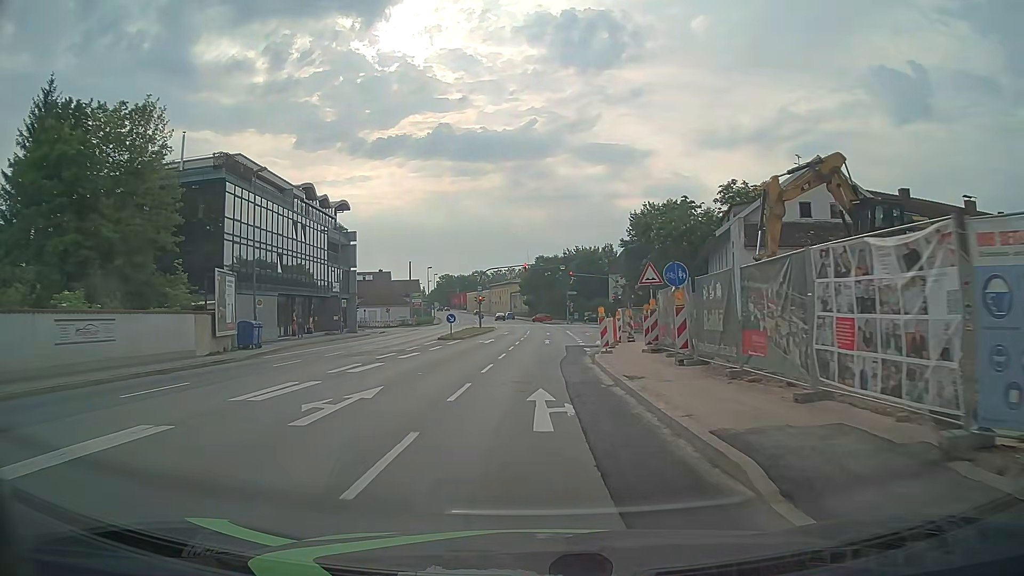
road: primary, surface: asphalt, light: Day
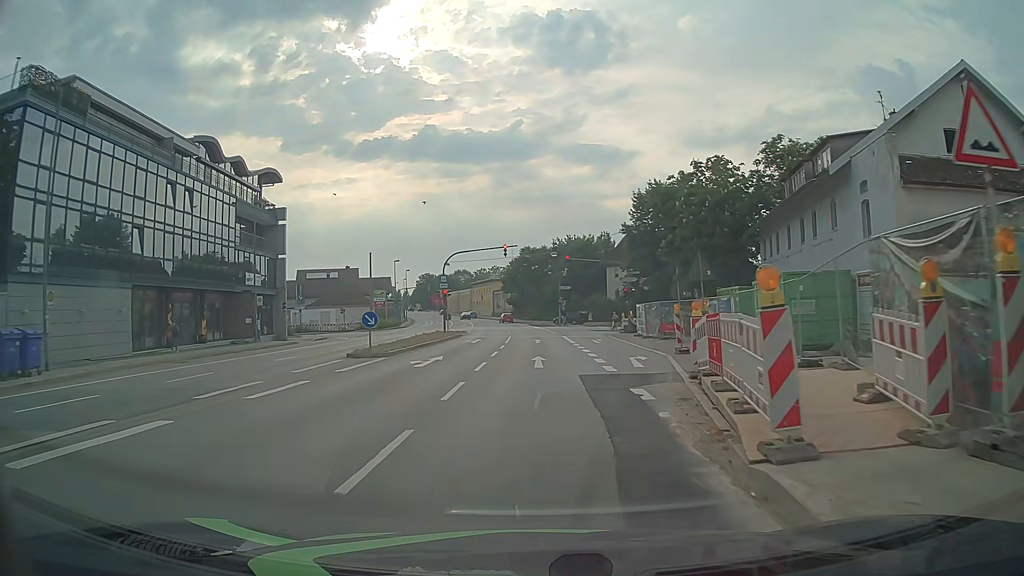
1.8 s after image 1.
(+0.4, +17.7) m; +3°
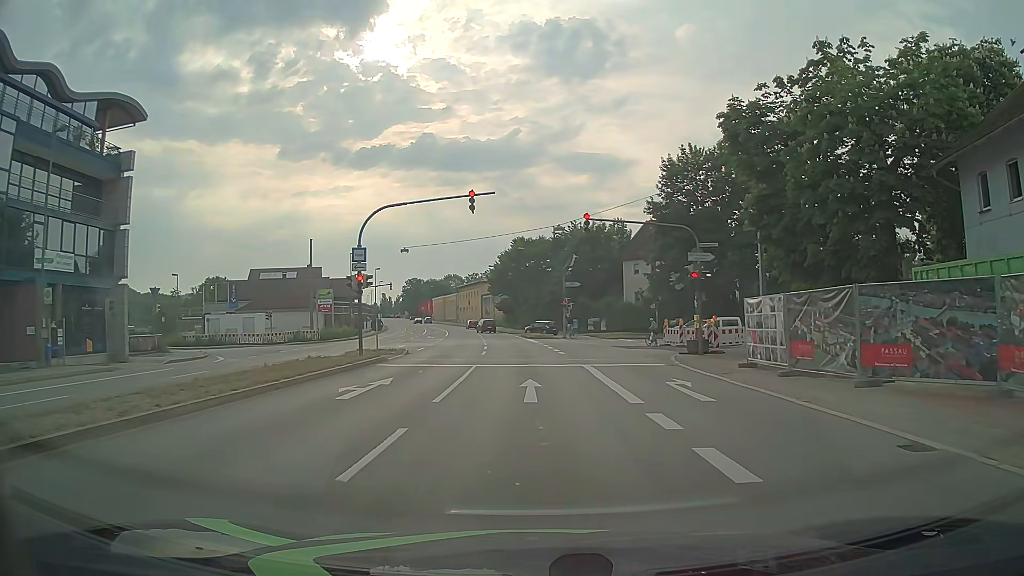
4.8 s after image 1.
(-0.2, +23.0) m; 0°
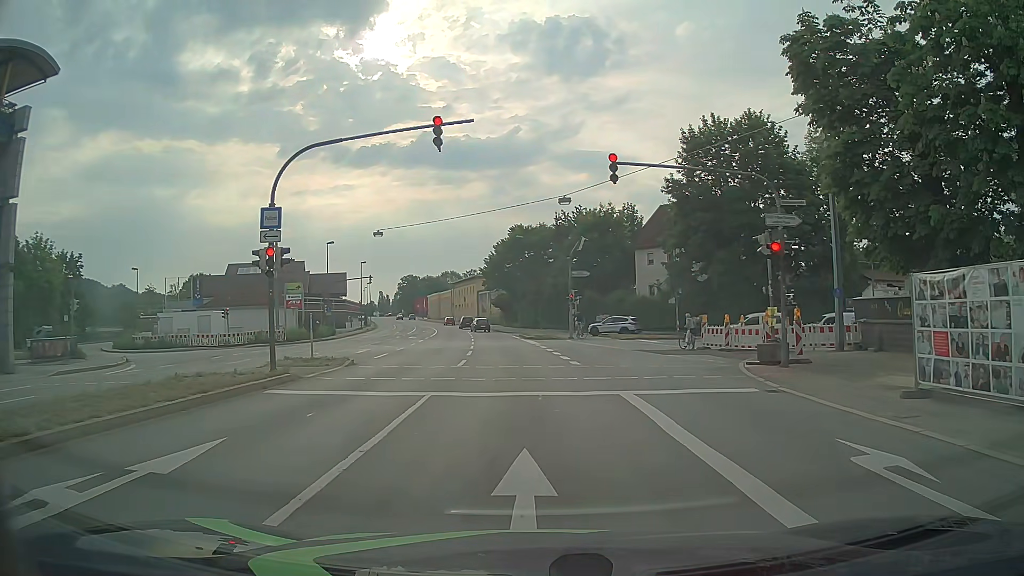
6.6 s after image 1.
(-0.1, +9.3) m; 0°
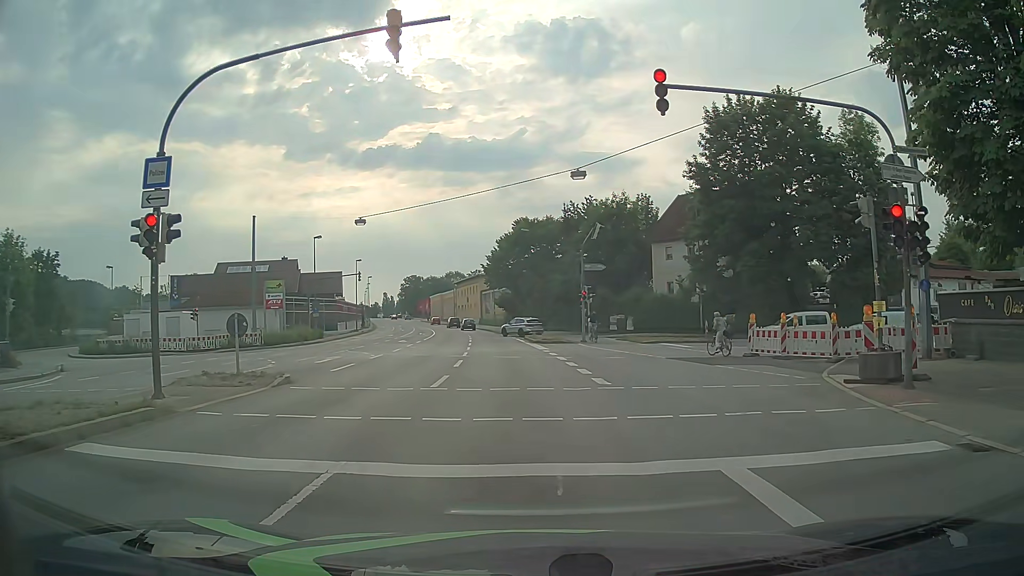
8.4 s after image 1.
(0.0, +6.2) m; -1°
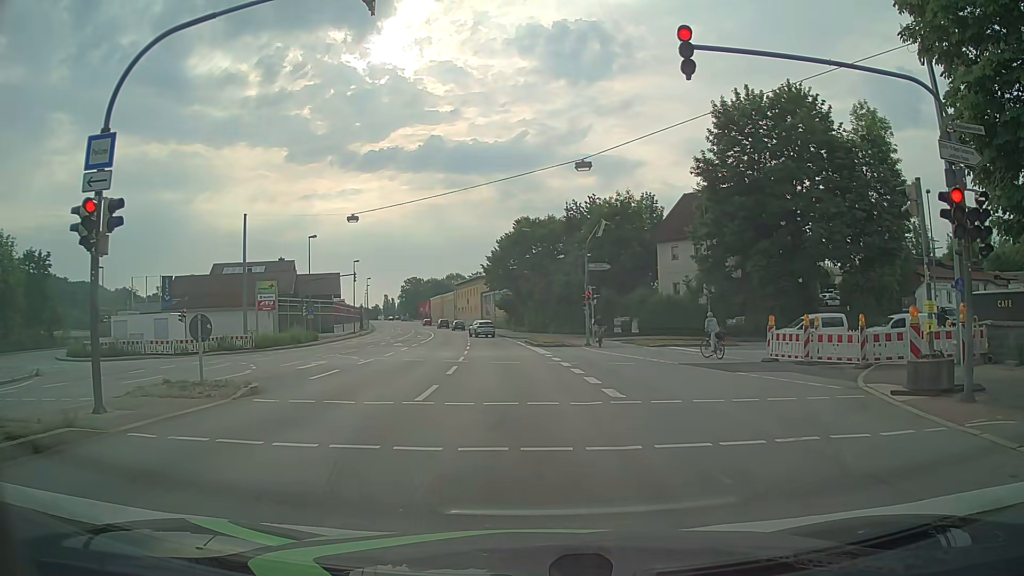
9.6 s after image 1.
(0.0, +1.8) m; -2°
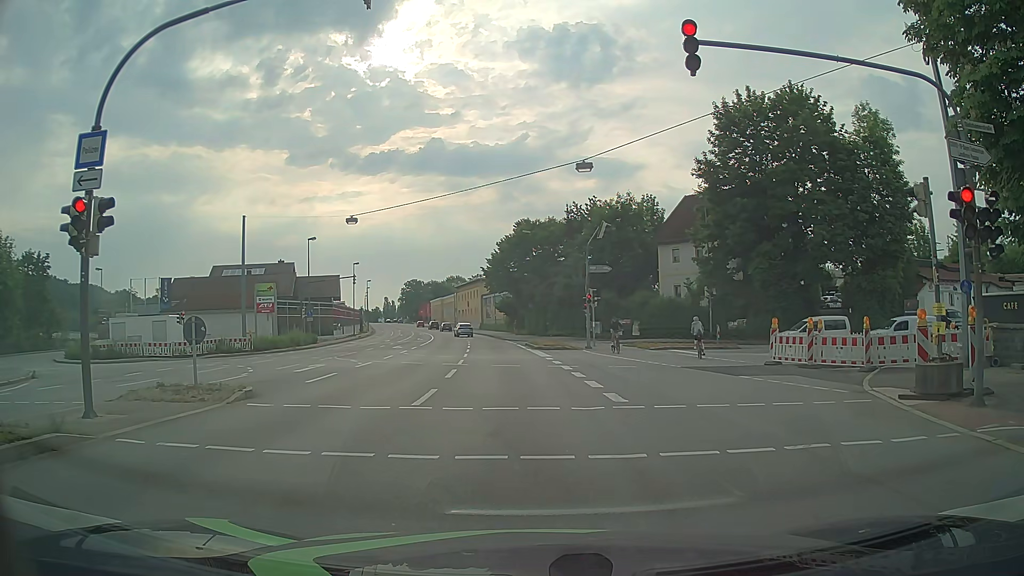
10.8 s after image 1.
(0.0, +0.3) m; 0°
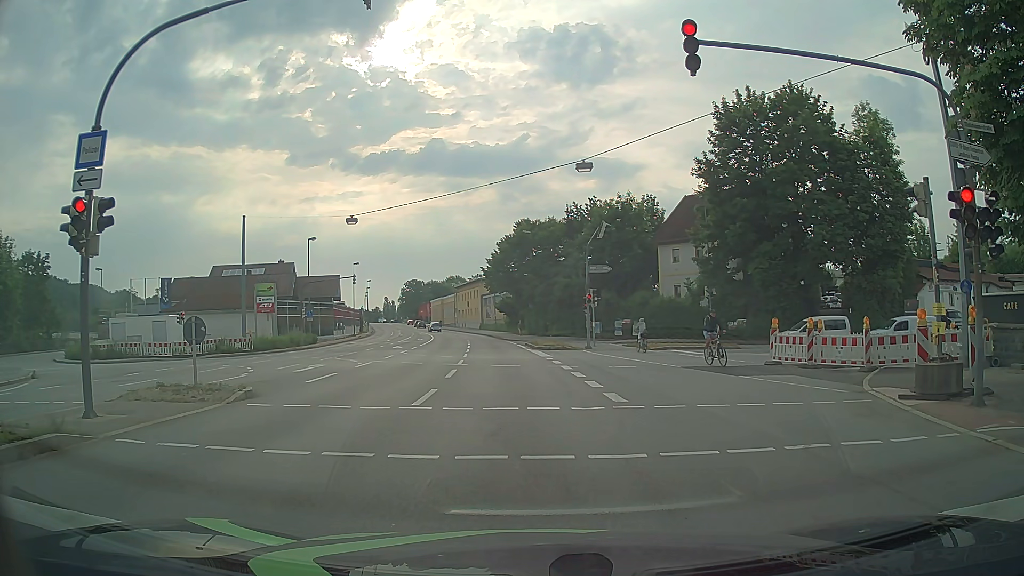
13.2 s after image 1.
(0.0, 0.0) m; 0°
(0, +10) (0, +20) (0, +30) (-1, +40) (-1, +50) (-2, +60) (-3, +70) (-4, +80) (-6, +90) (-7, +100) m
